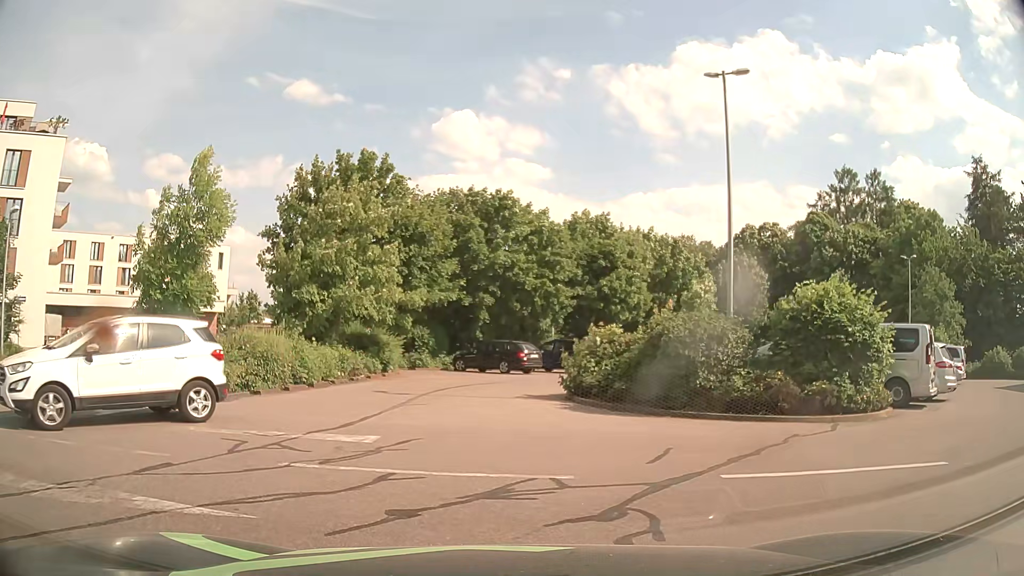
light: Day
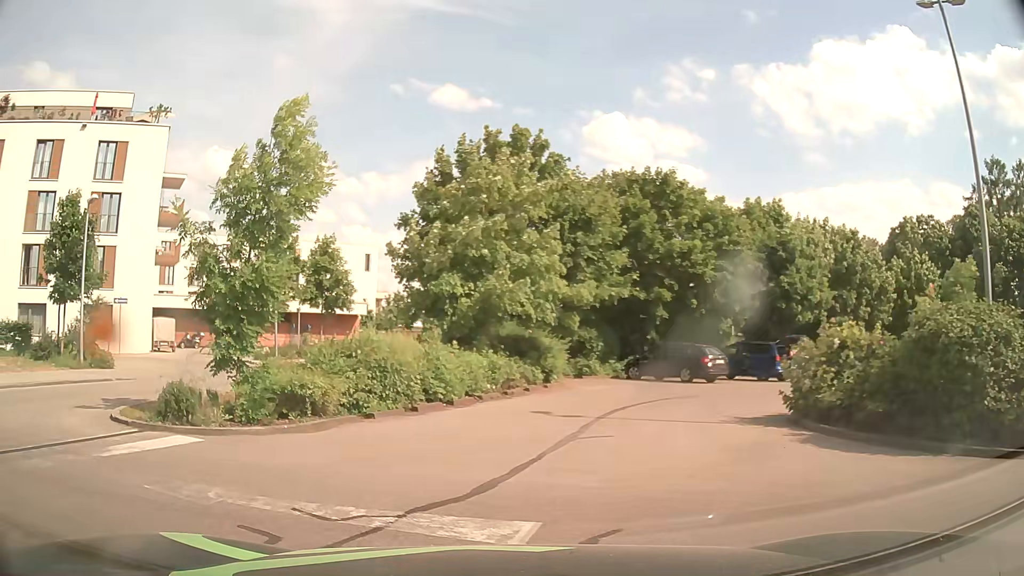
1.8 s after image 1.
(-0.3, +4.4) m; -13°
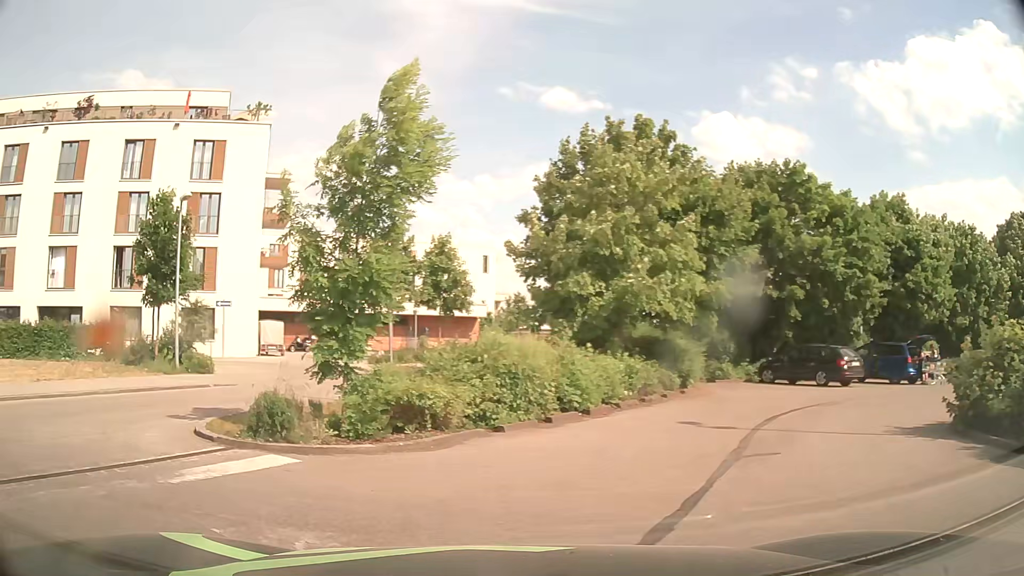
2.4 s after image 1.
(-0.1, +1.5) m; -10°
